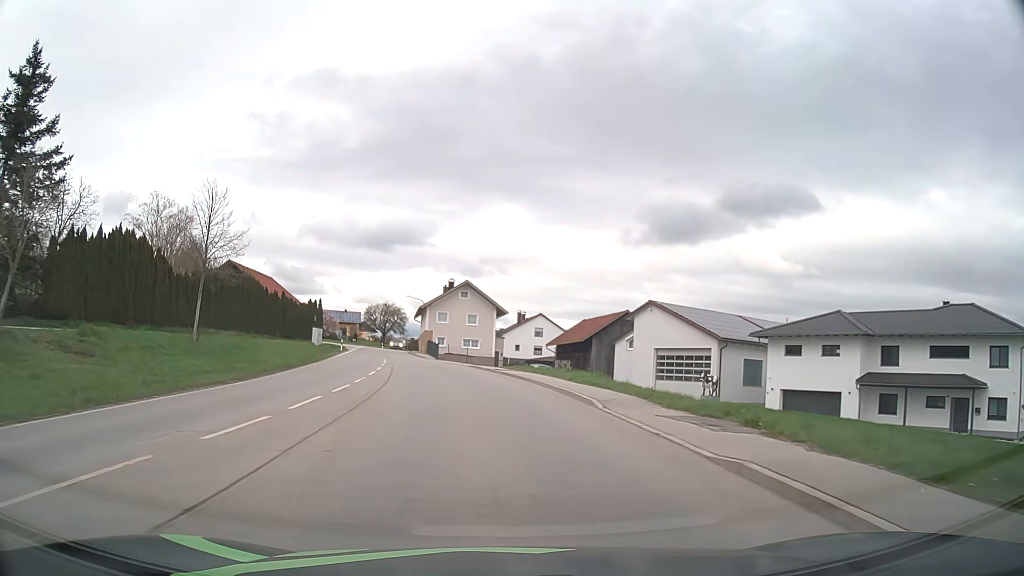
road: secondary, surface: asphalt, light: Day
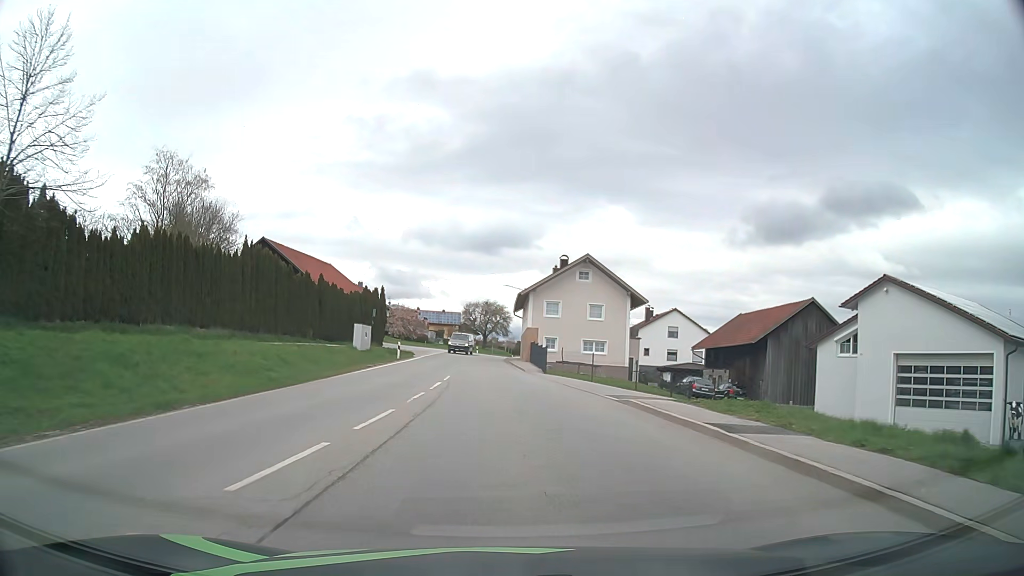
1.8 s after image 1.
(-1.8, +21.7) m; -9°
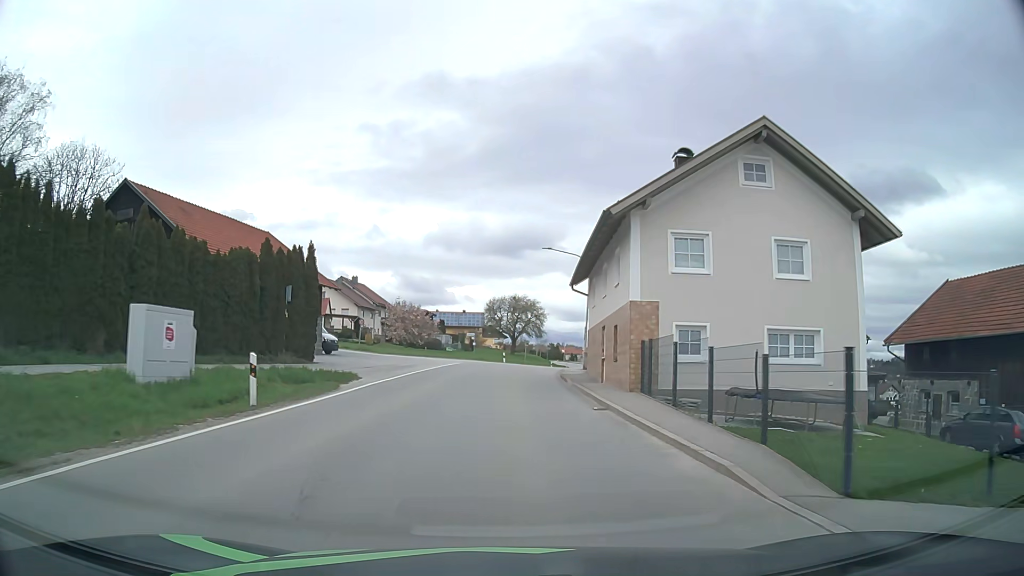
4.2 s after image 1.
(-1.1, +28.9) m; -3°
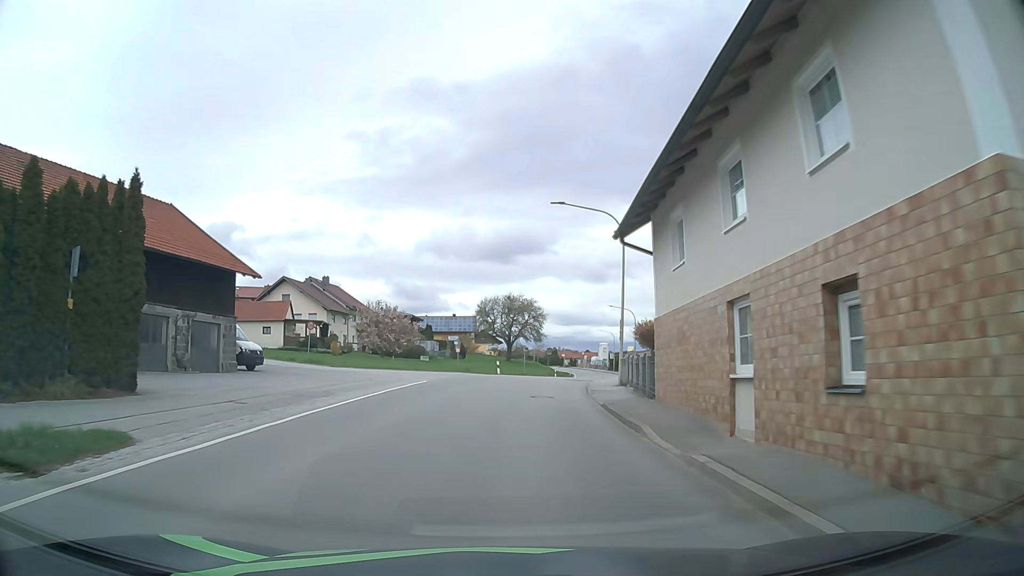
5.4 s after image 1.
(+0.1, +14.5) m; +1°
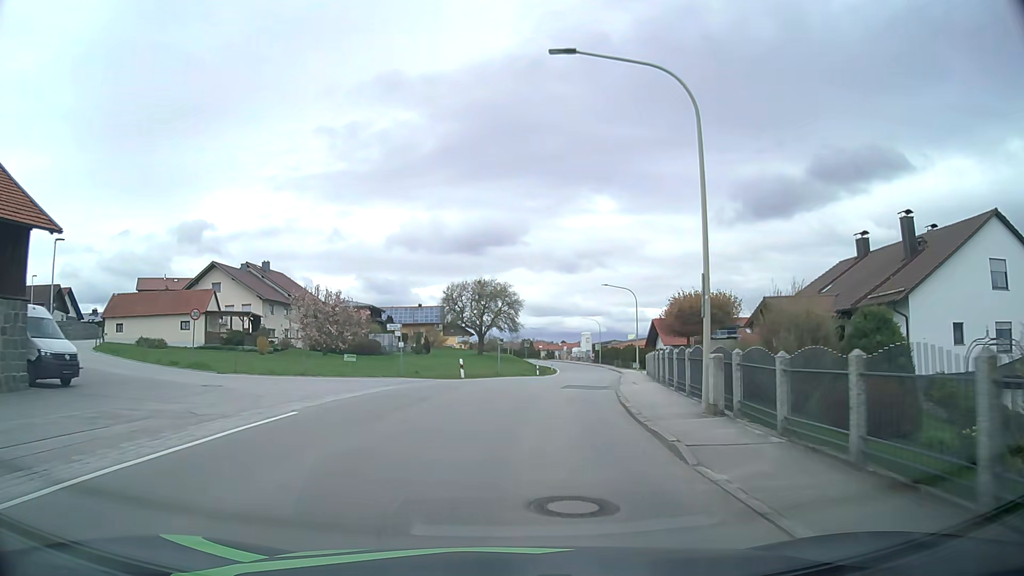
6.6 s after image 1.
(+0.2, +14.4) m; +2°
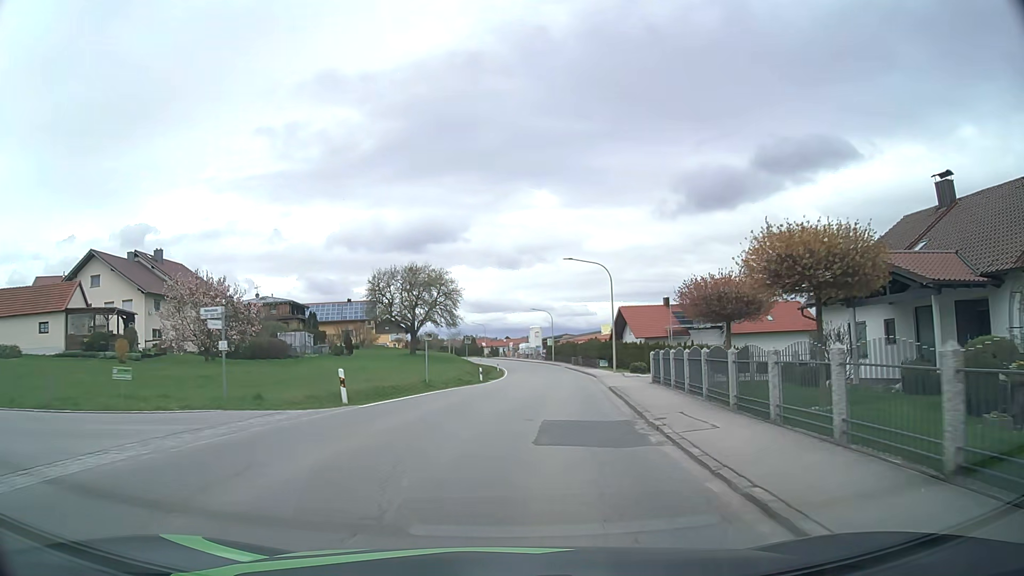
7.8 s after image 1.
(+0.5, +14.5) m; +5°
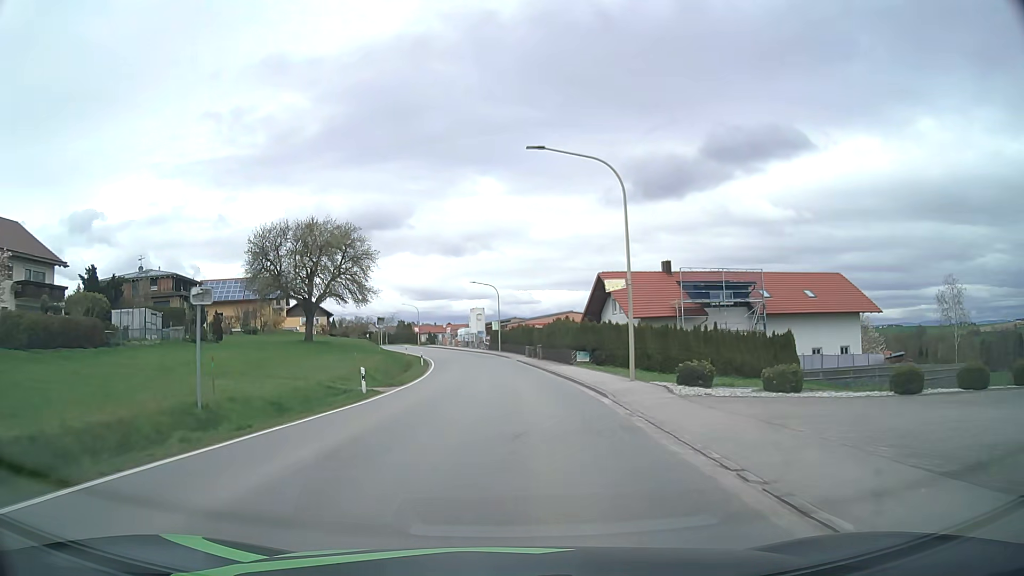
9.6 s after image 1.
(+1.2, +22.3) m; +5°
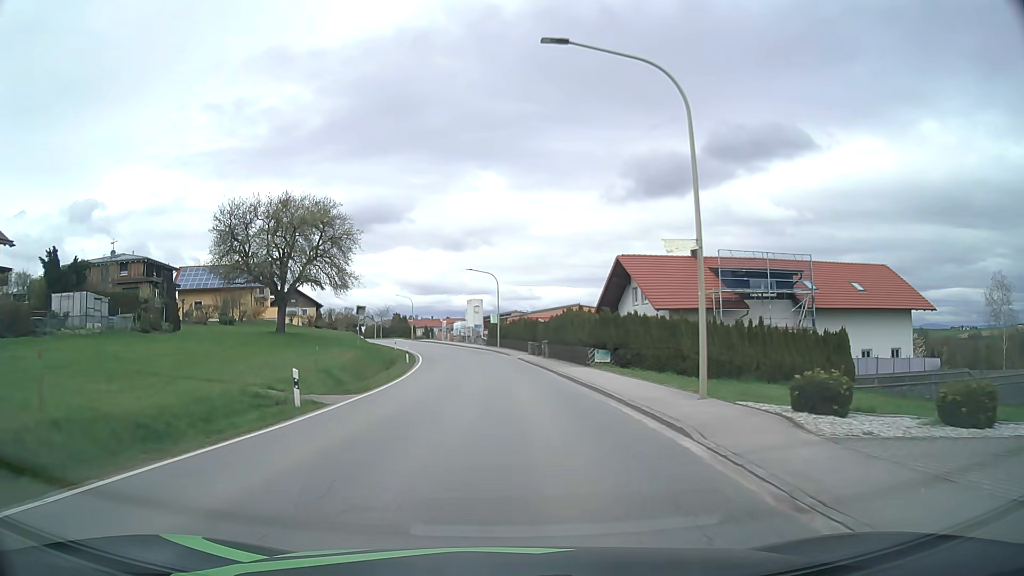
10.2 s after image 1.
(0.0, +7.6) m; 0°
